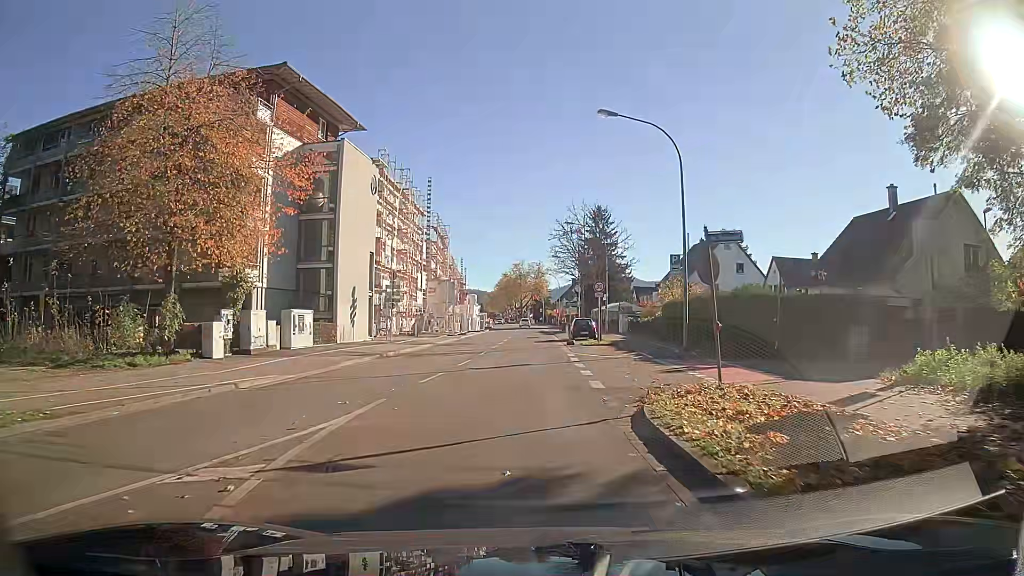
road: secondary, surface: asphalt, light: Day
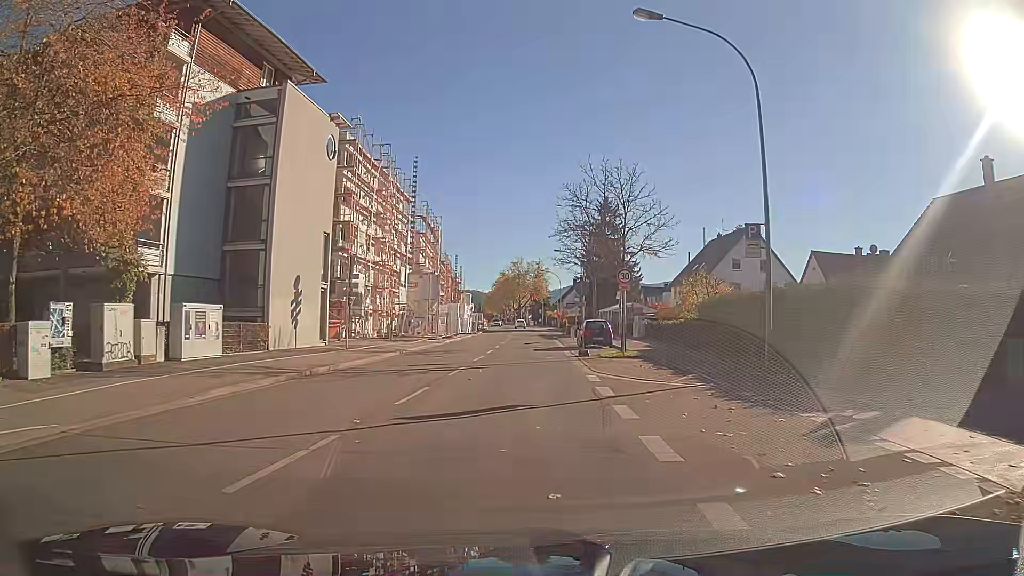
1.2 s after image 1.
(0.0, +9.6) m; 0°
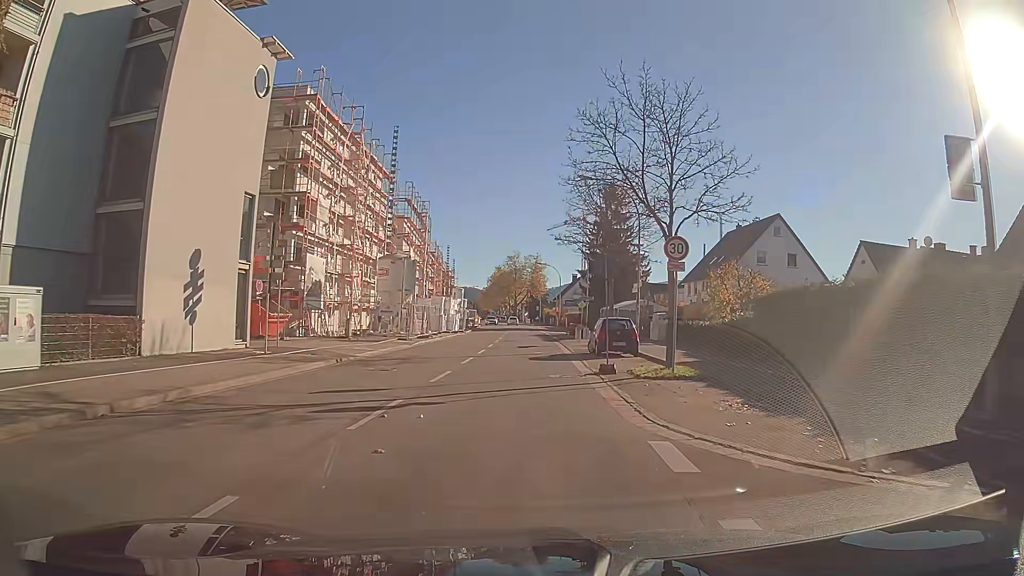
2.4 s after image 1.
(0.0, +9.4) m; 0°
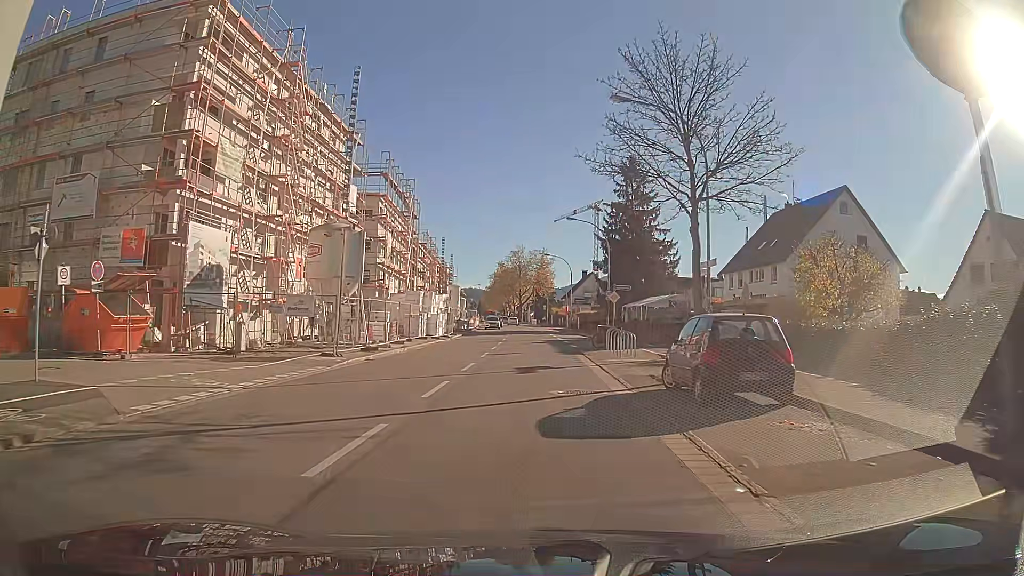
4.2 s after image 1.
(-0.1, +14.7) m; 0°
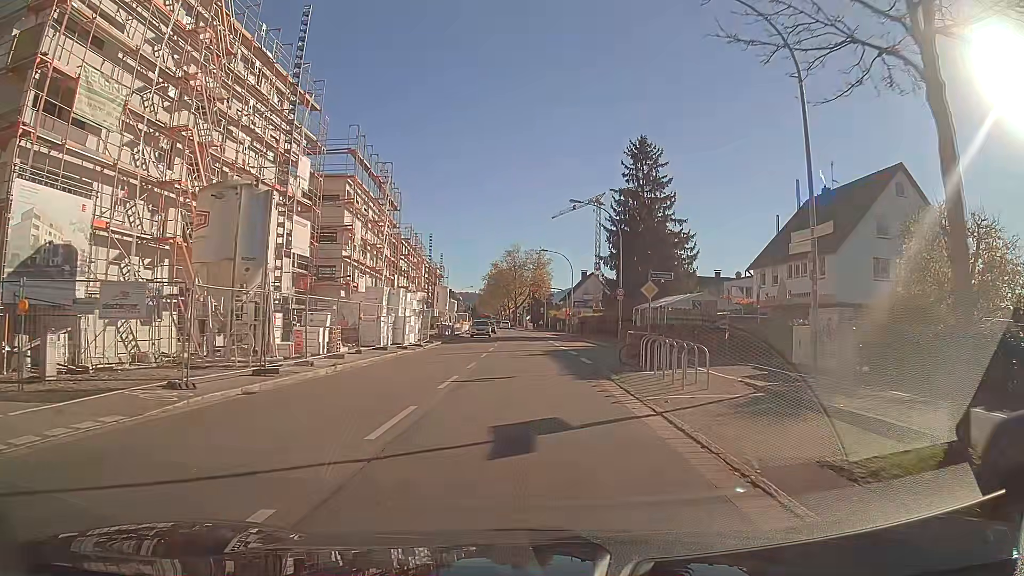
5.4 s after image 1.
(0.0, +9.9) m; +1°
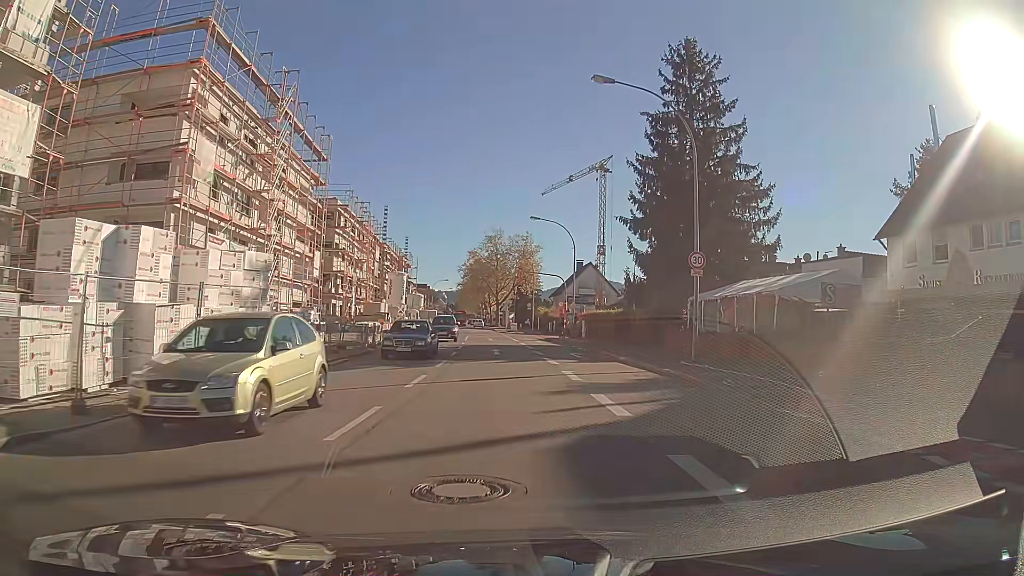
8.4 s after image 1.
(+0.1, +24.0) m; +2°
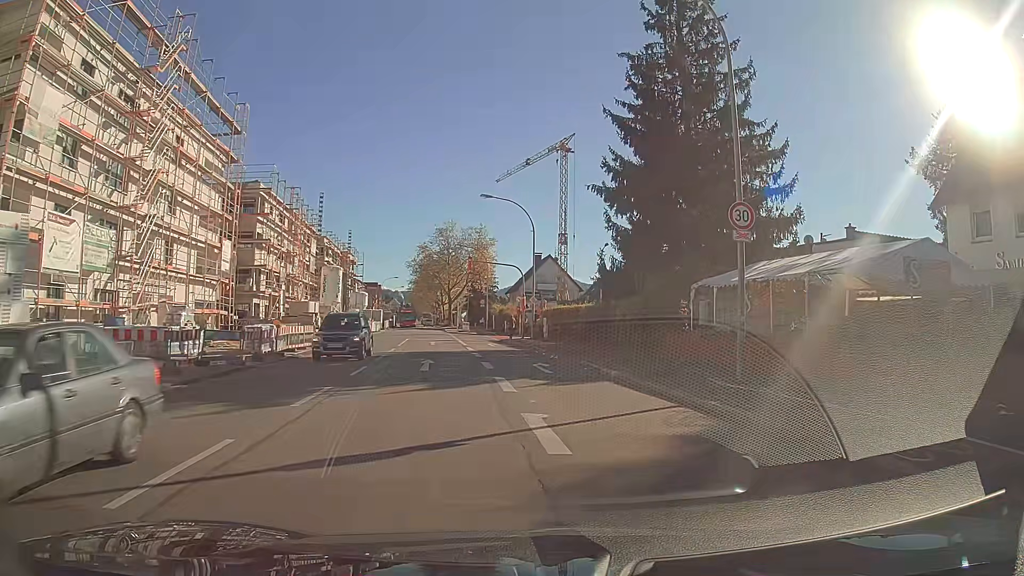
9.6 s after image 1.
(+0.3, +8.9) m; +3°
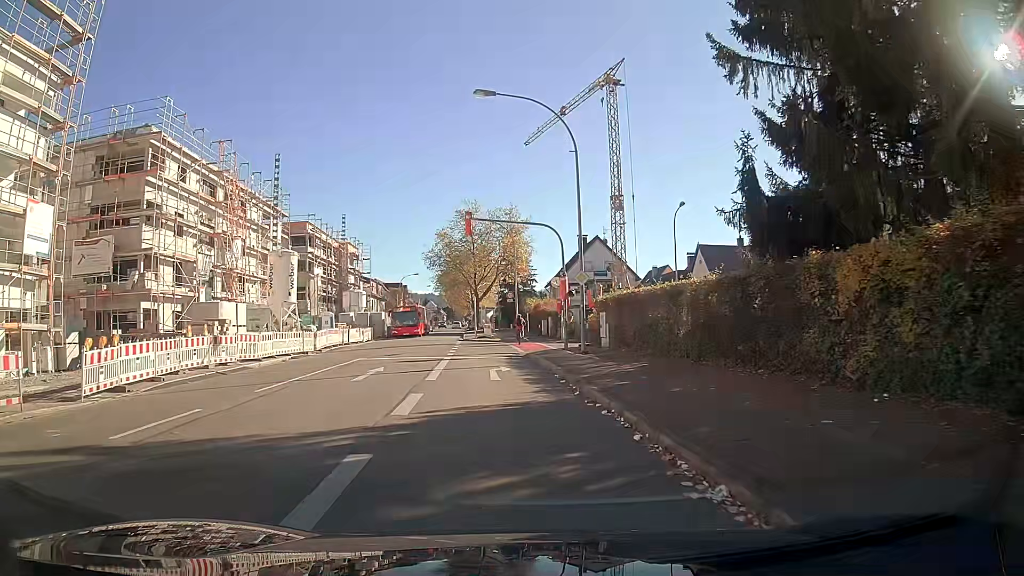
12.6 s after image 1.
(-0.5, +21.0) m; -6°
(0, +10) (-1, +20) (-1, +30) (+4, +38) (+14, +39) (+24, +40) (+34, +40) (+44, +41) (+54, +42) (+64, +42) m
